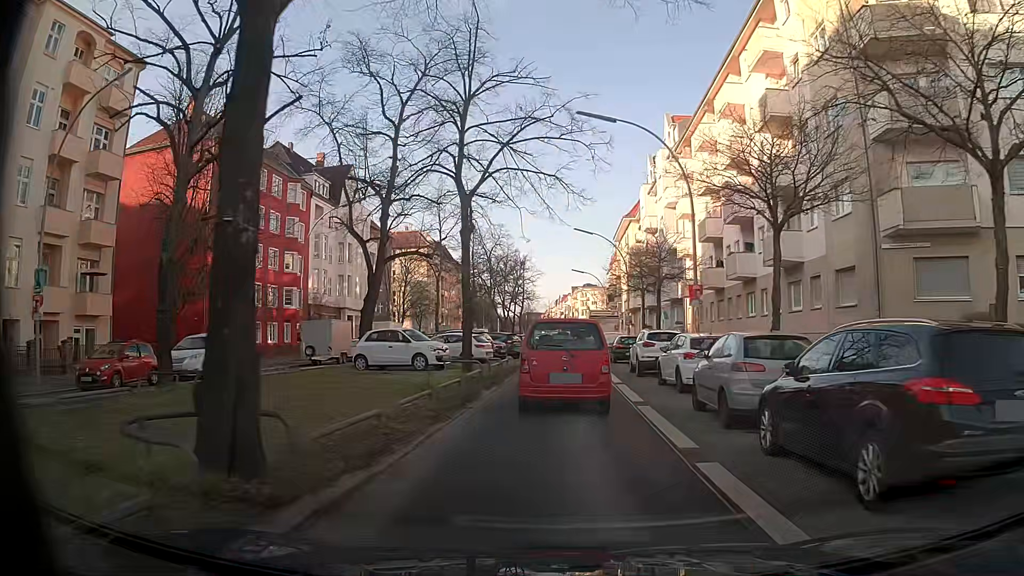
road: secondary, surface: asphalt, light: Day
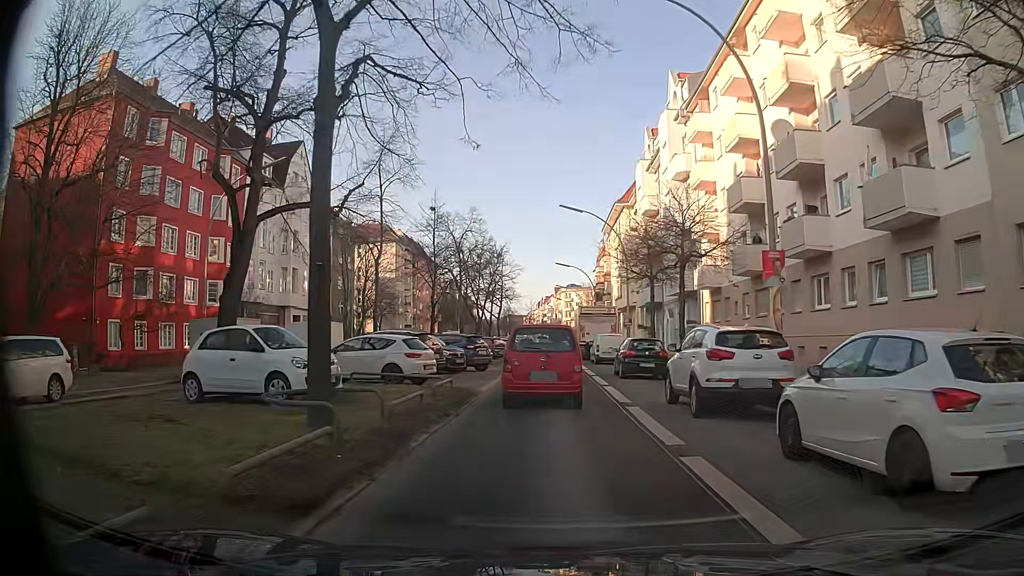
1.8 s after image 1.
(+0.2, +11.6) m; +2°
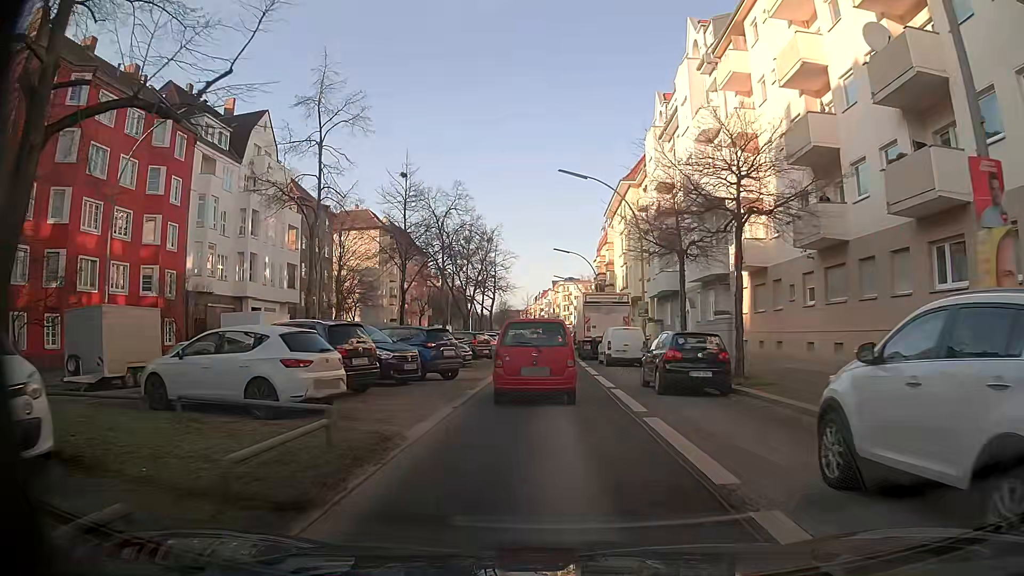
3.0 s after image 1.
(-0.1, +8.8) m; 0°
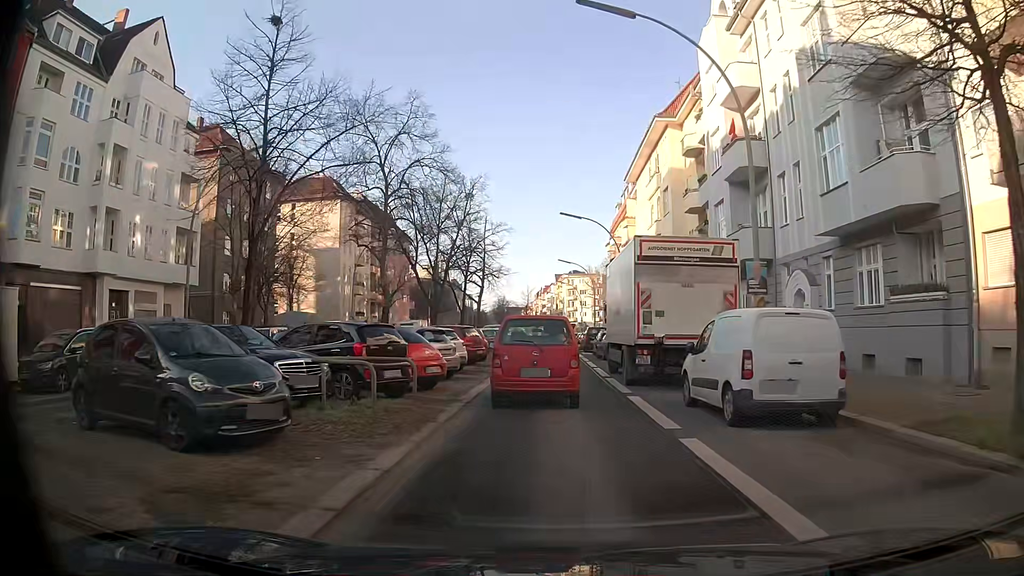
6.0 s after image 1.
(-0.1, +20.2) m; 0°
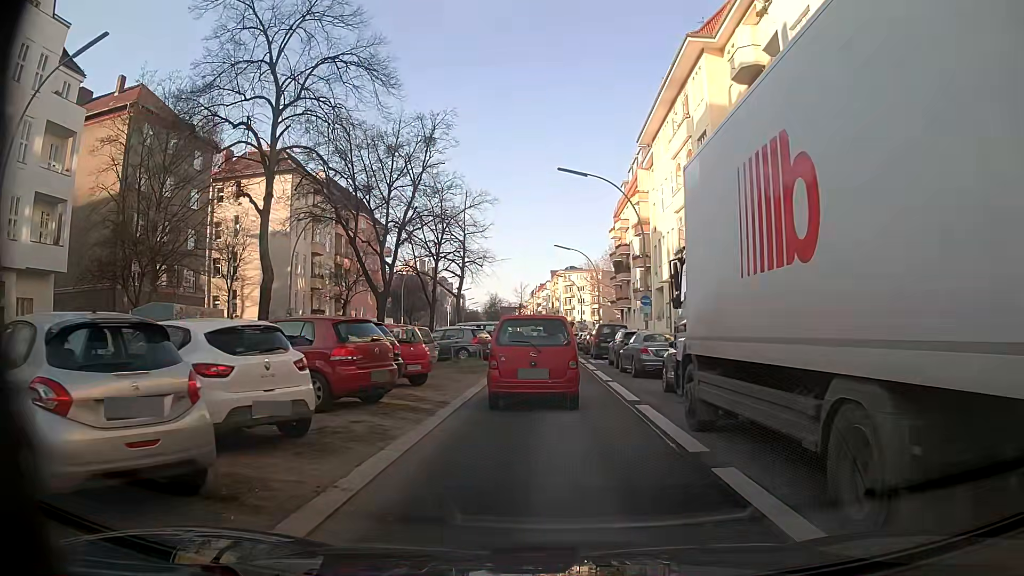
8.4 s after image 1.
(-0.1, +13.9) m; 0°
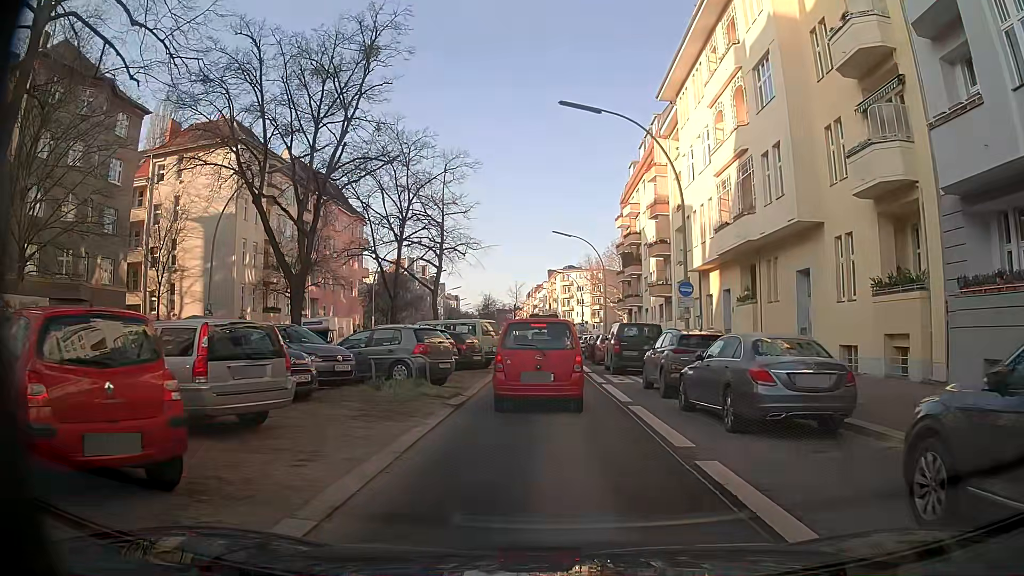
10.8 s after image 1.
(0.0, +11.4) m; 0°
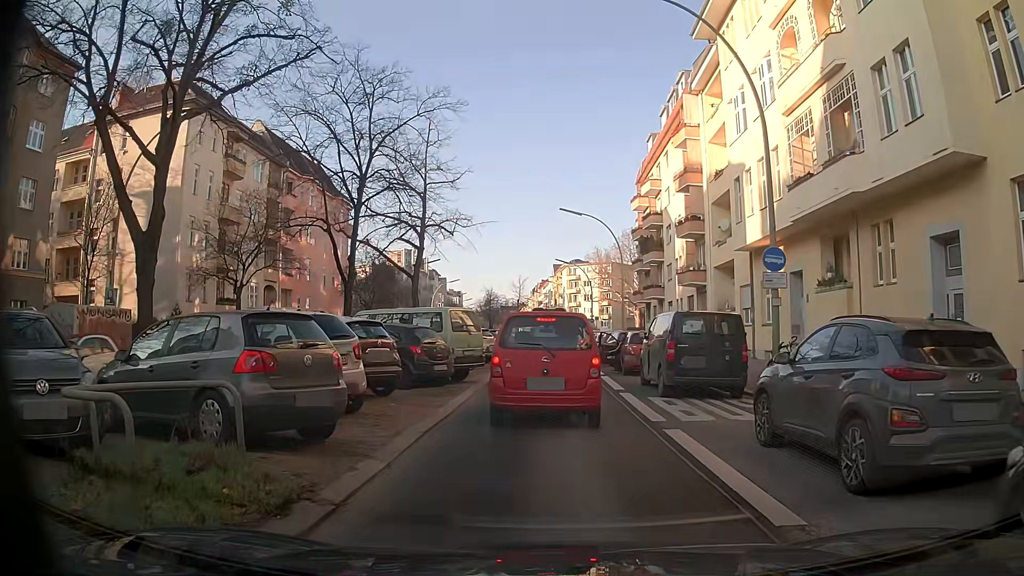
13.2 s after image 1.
(+0.2, +9.5) m; +2°
